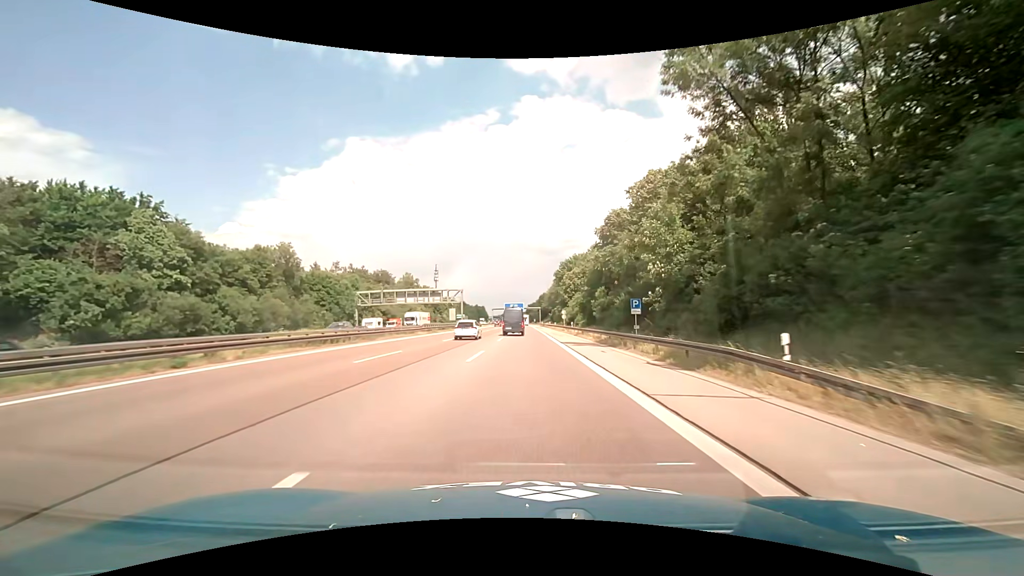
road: motorway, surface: asphalt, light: Day
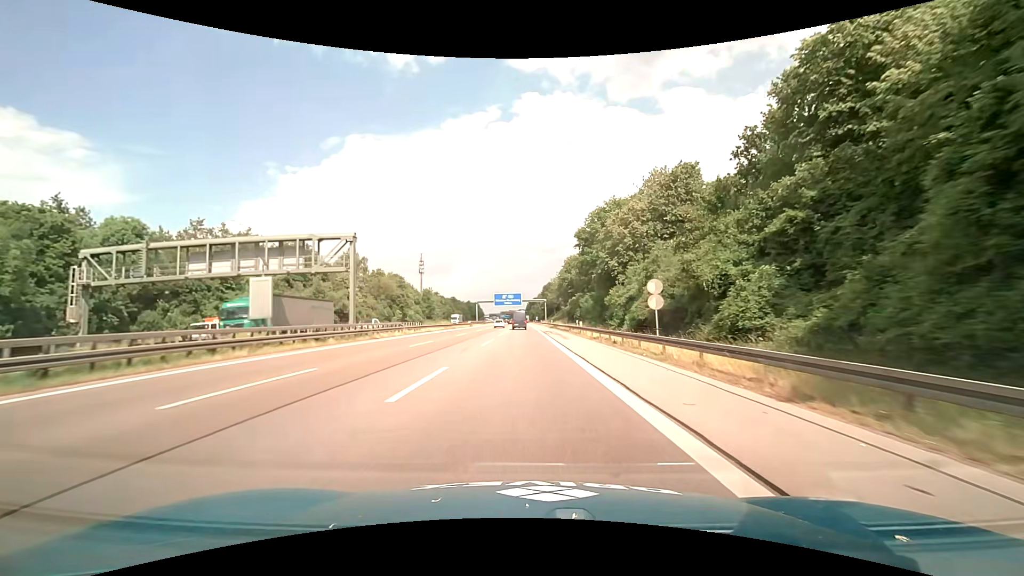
(-0.3, +62.4) m; 0°
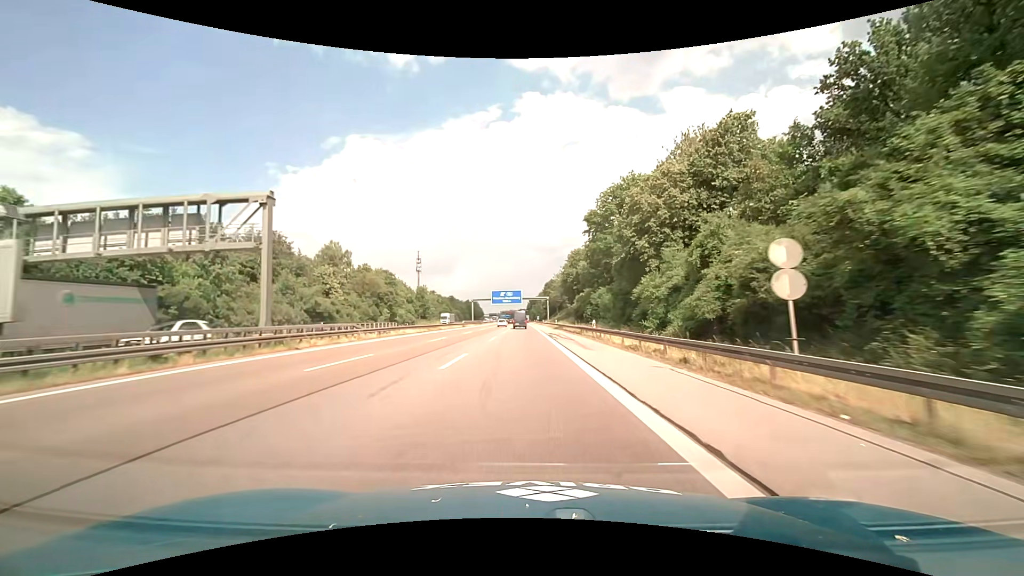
(0.0, +12.5) m; 0°
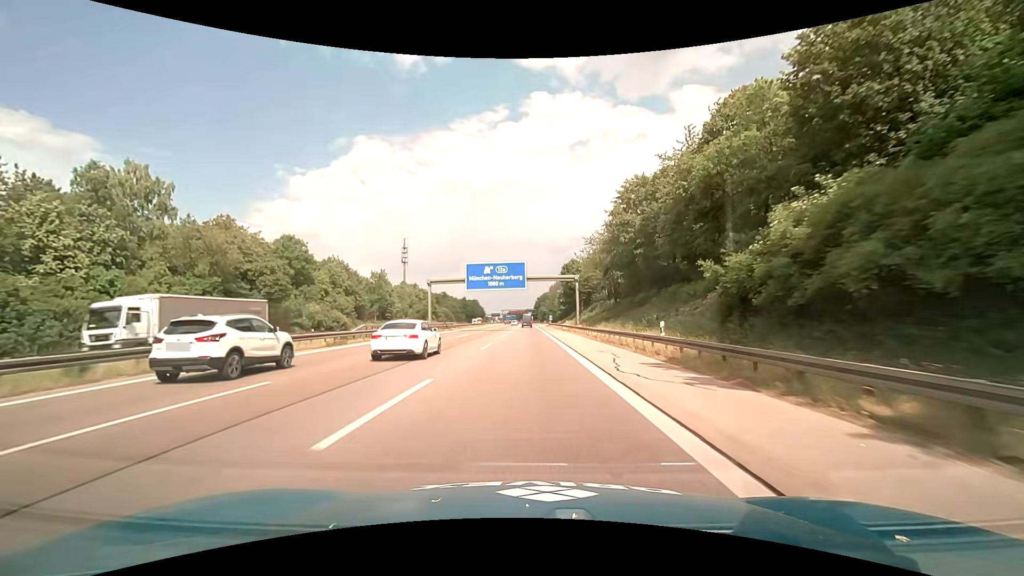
(-0.7, +62.4) m; -1°
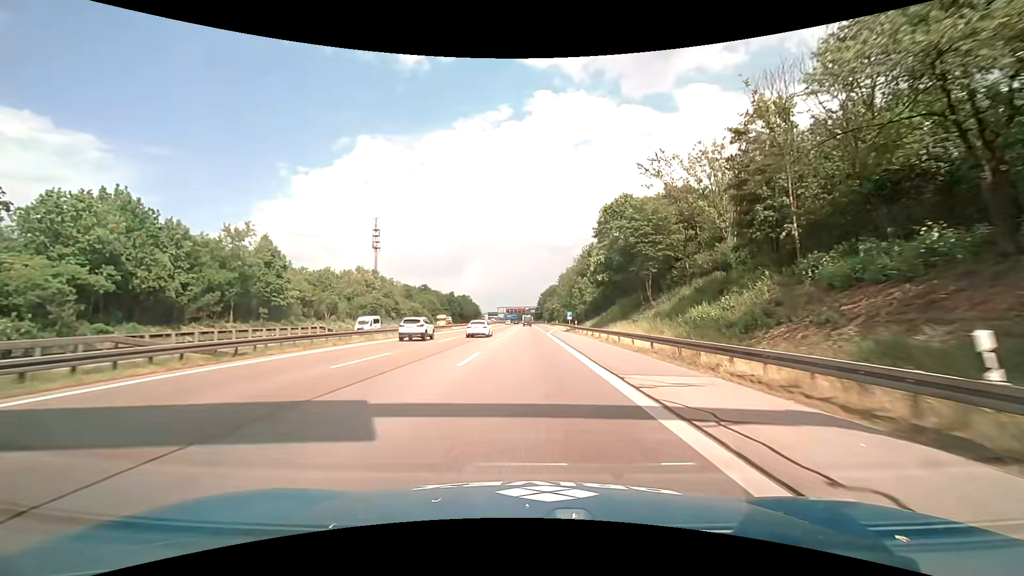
(-0.1, +62.4) m; 0°
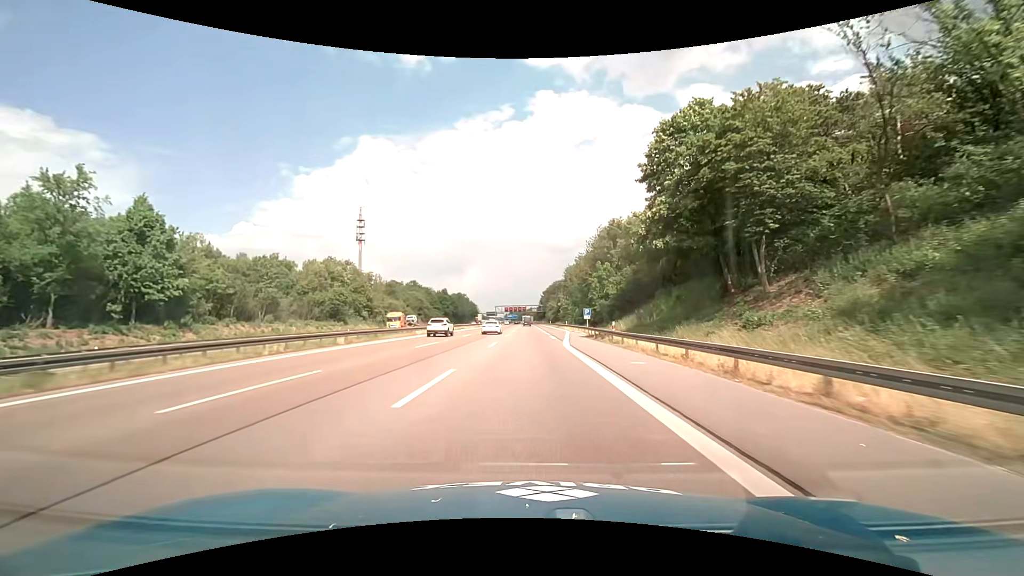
(-0.1, +25.0) m; 0°
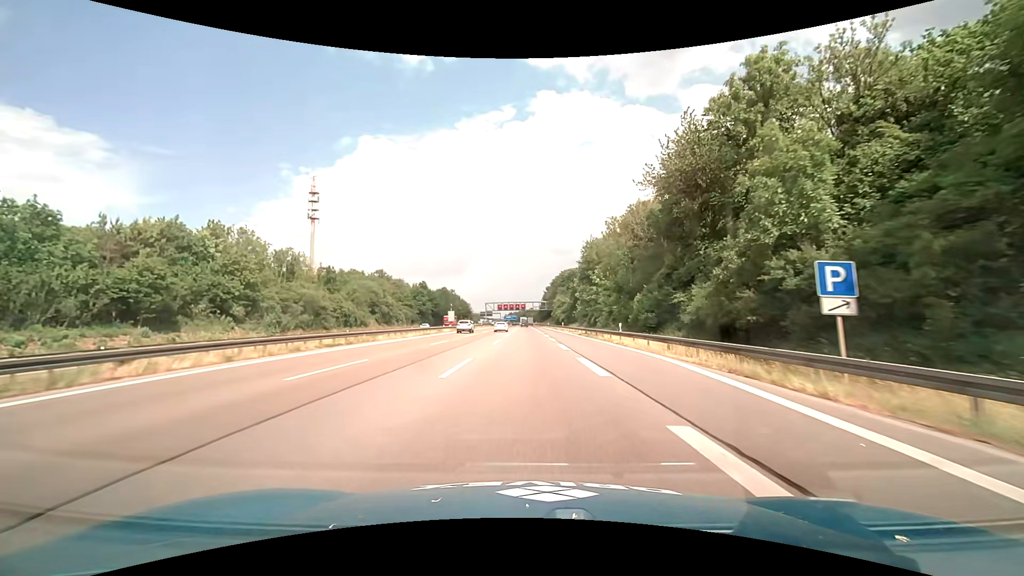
(-0.1, +50.0) m; 0°
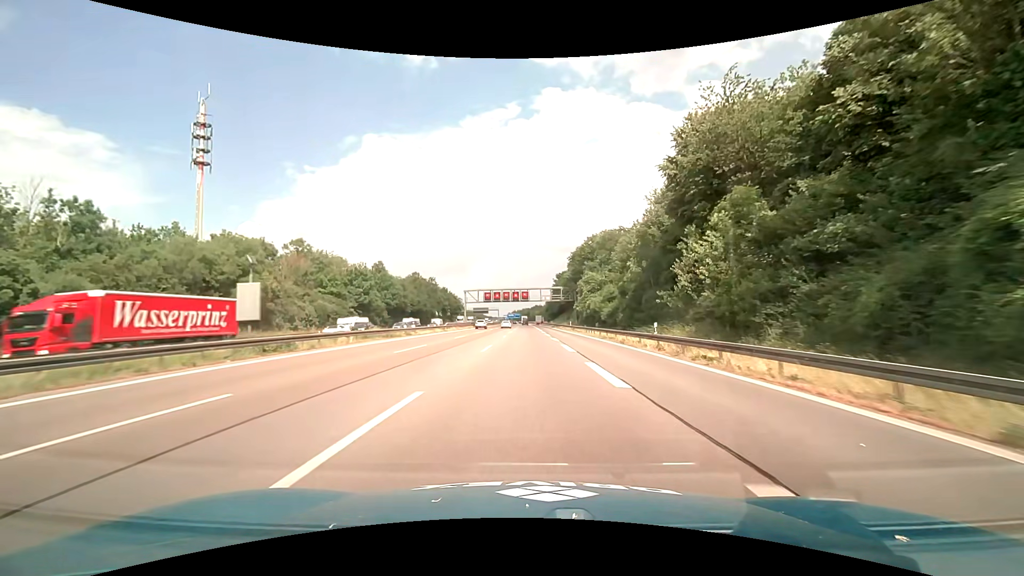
(-0.6, +62.5) m; -1°
(0, +10) (0, +20) (0, +30) (0, +40) (0, +50) (0, +60) (0, +70) (0, +80) (0, +90) (0, +100) m
